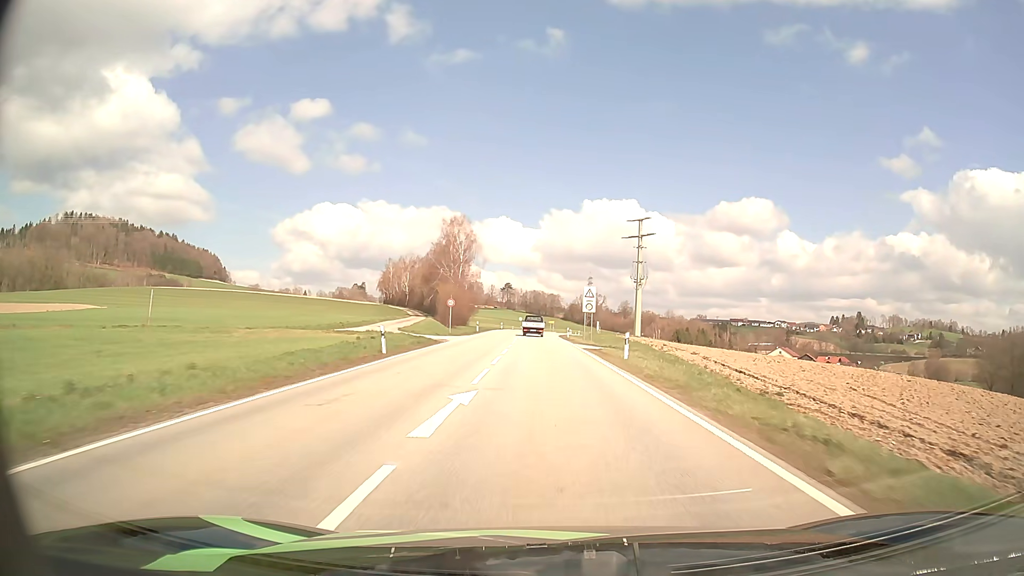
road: secondary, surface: asphalt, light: Day
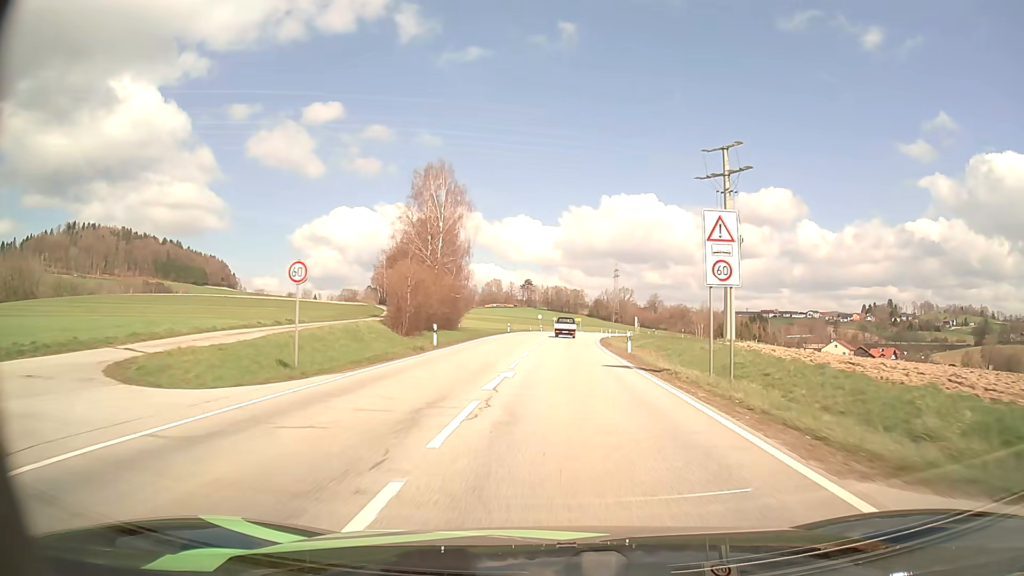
(-0.6, +36.5) m; -2°
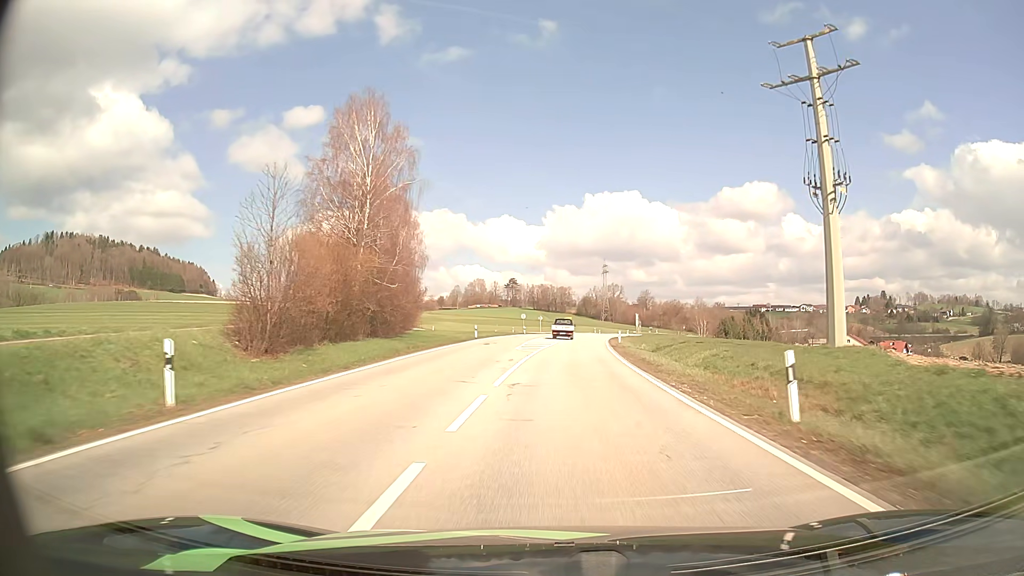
(+0.1, +22.8) m; +1°
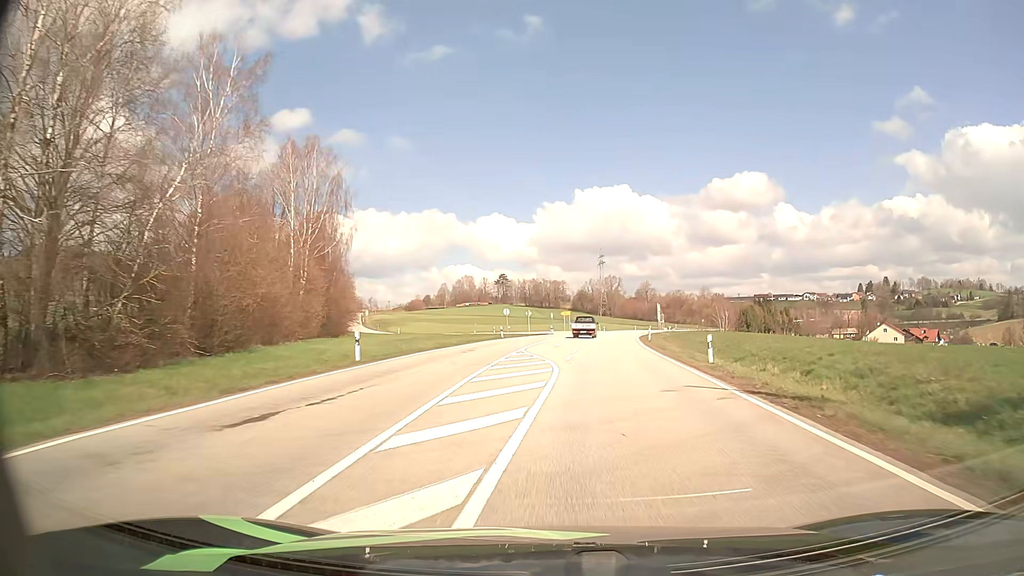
(+0.3, +32.2) m; +1°
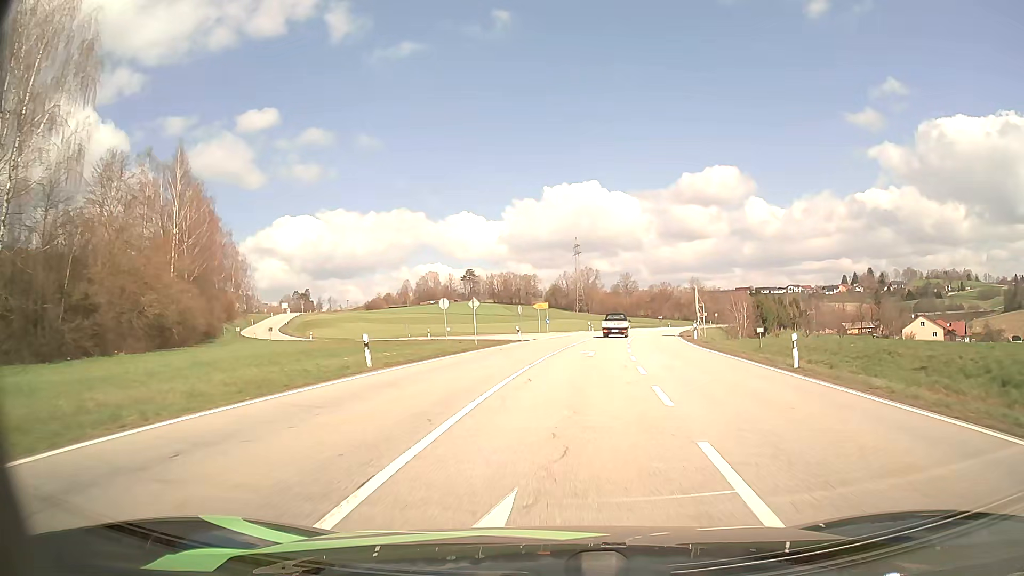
(+0.4, +37.9) m; +2°
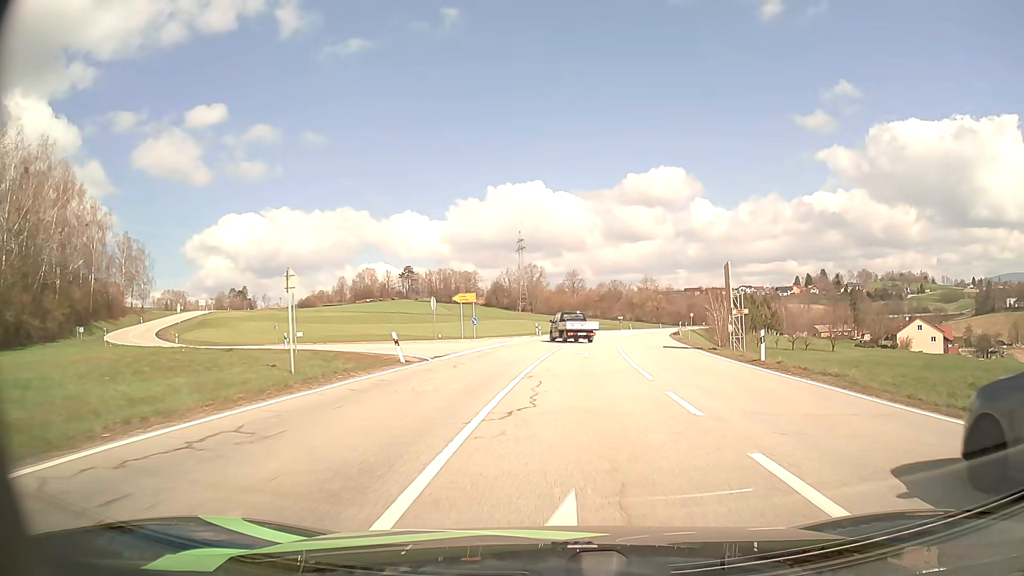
(+0.9, +24.6) m; +5°
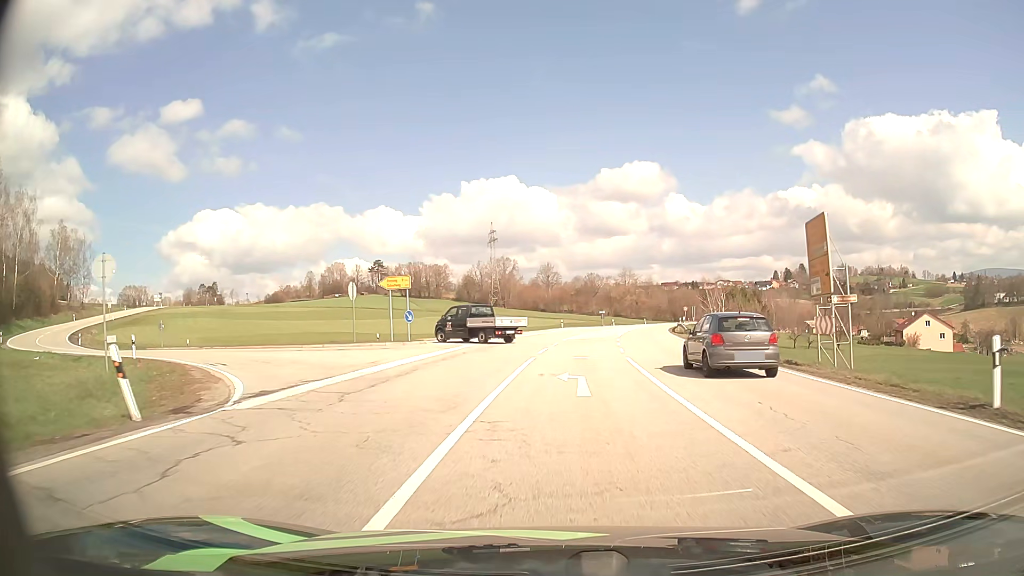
(+0.3, +14.1) m; +2°
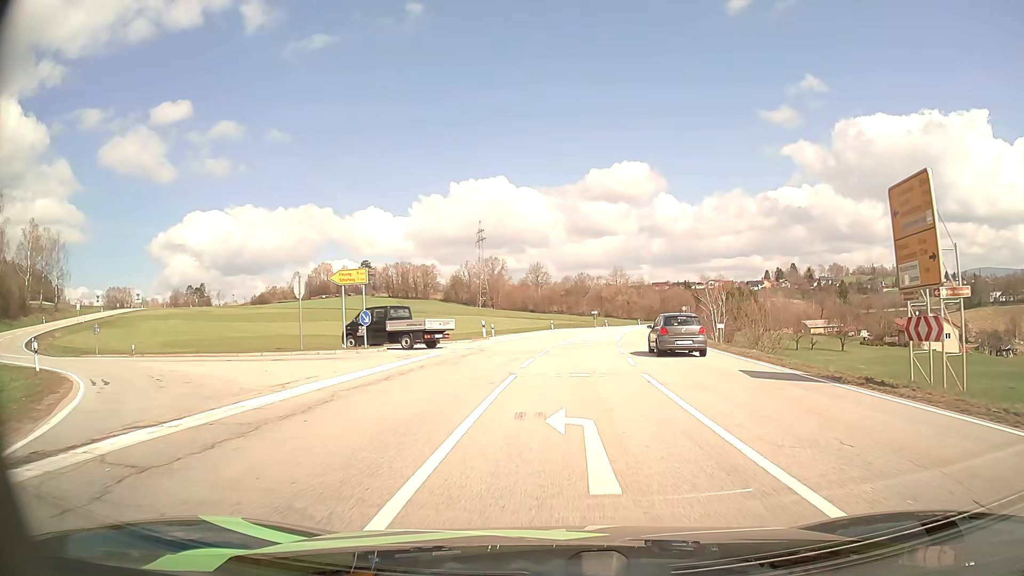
(+0.1, +6.0) m; +1°
(0, +10) (0, +20) (-4, +29) (-13, +33) (-23, +35) (-33, +36) (-42, +39) (-50, +45) (-57, +52) (-63, +60) m
